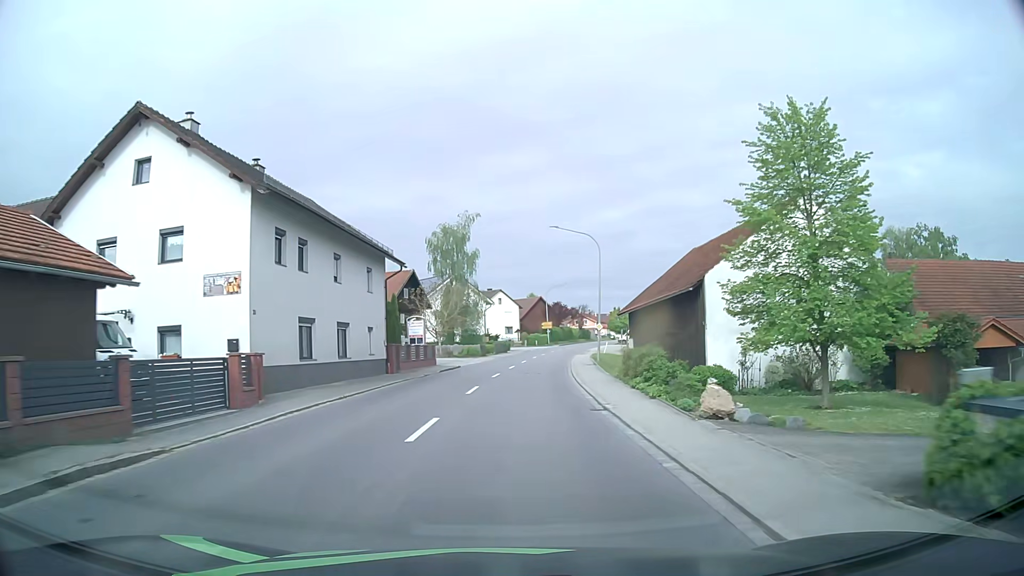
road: primary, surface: asphalt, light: Day
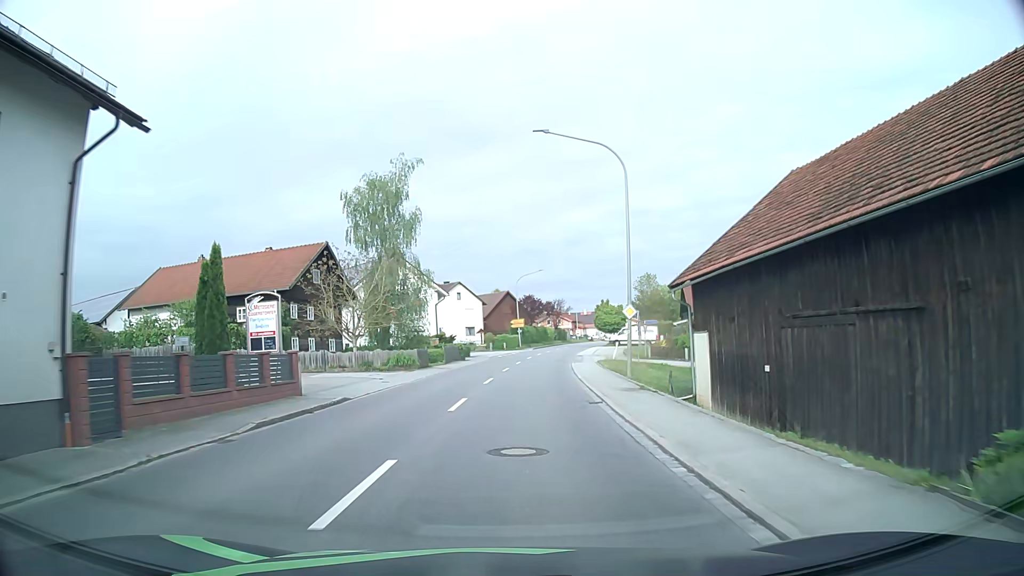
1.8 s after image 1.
(+0.5, +22.6) m; +3°
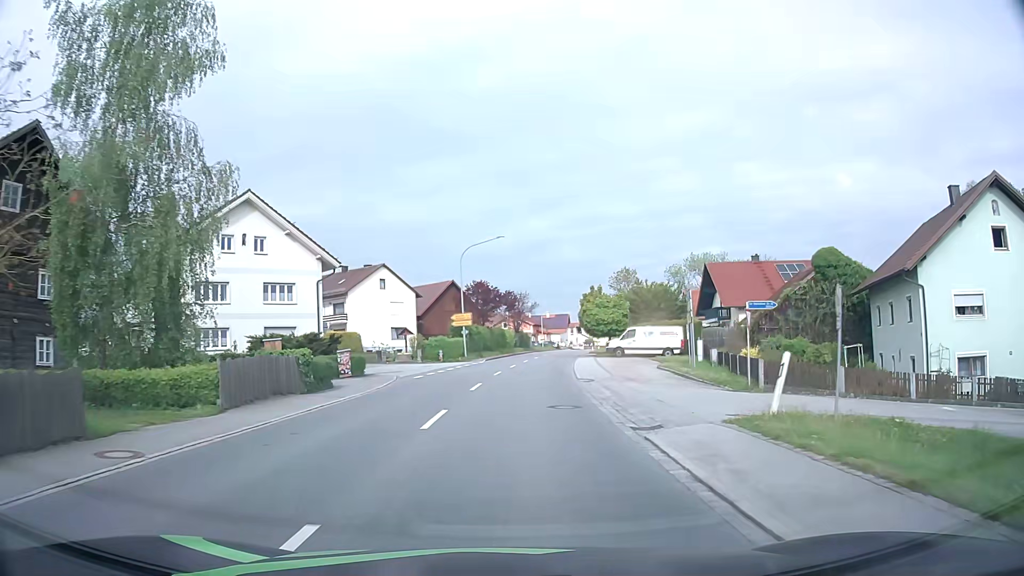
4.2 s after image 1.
(+1.1, +30.0) m; +4°
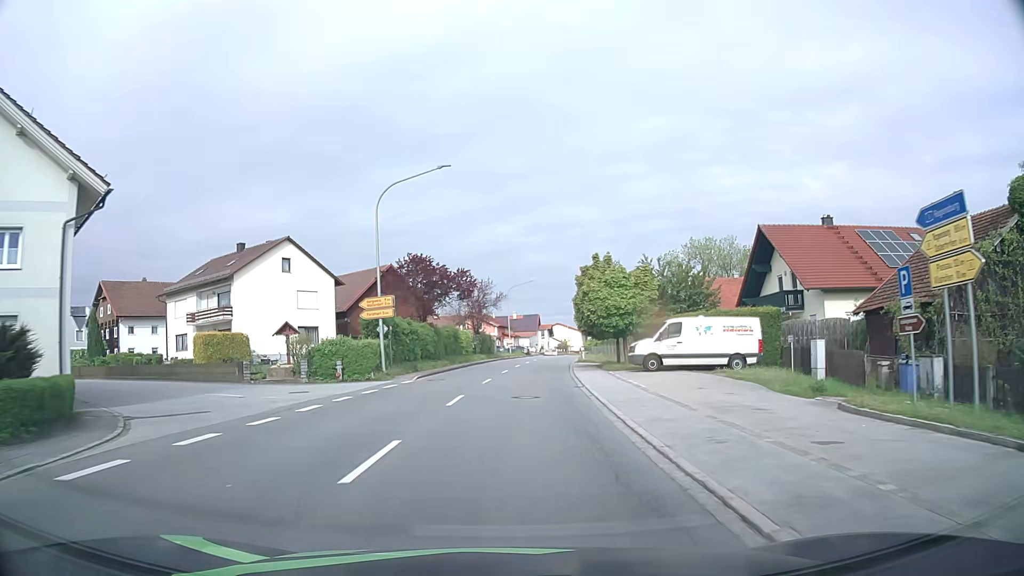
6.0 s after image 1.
(+0.7, +22.3) m; +3°
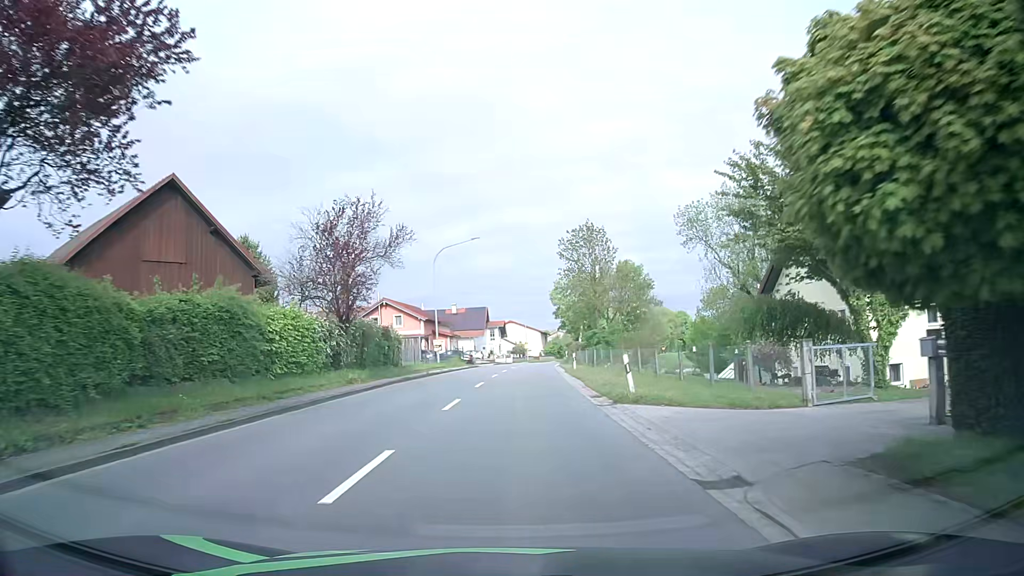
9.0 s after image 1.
(+1.3, +36.9) m; +4°
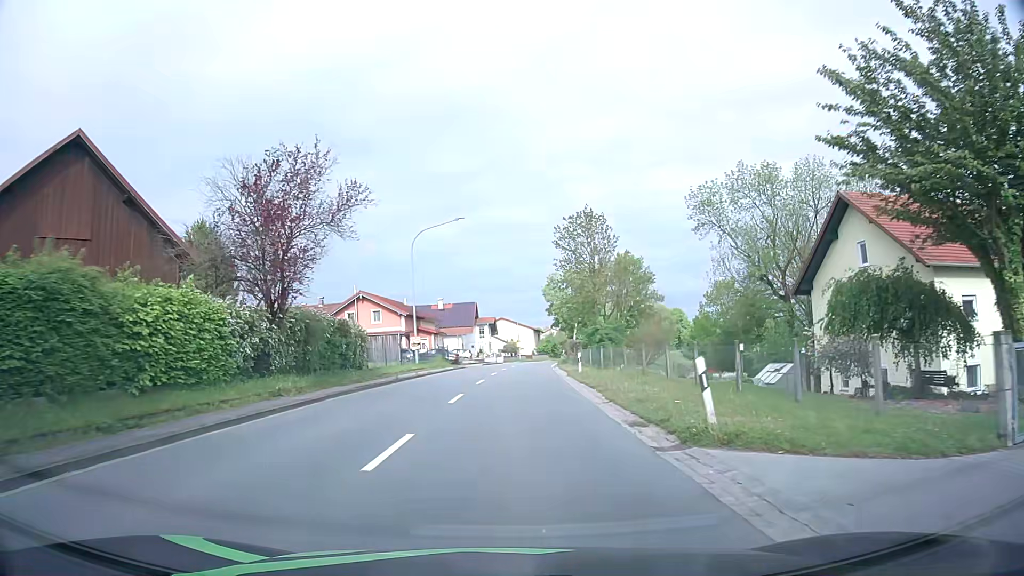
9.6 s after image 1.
(0.0, +7.4) m; 0°
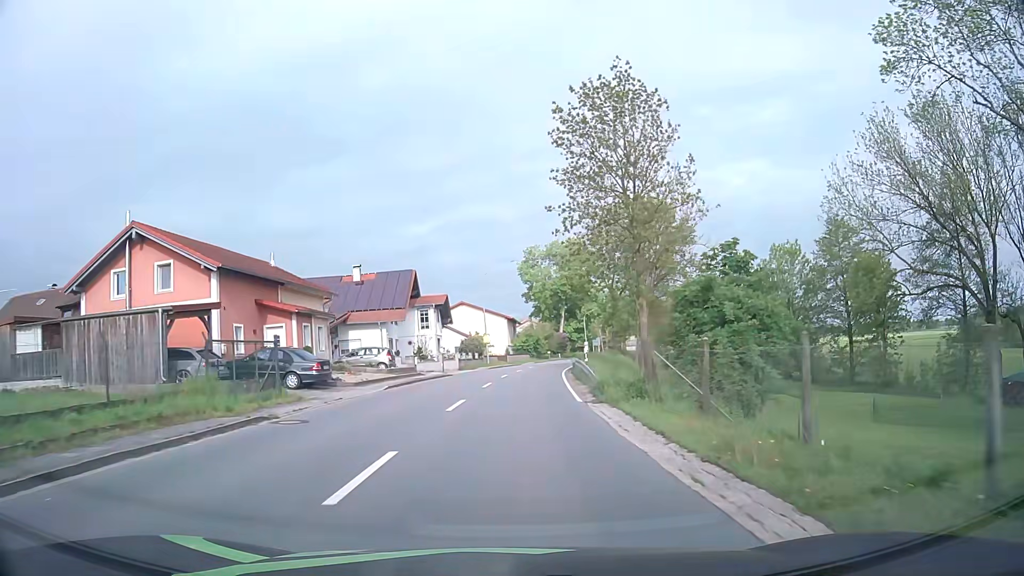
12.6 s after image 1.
(+1.4, +37.7) m; +3°
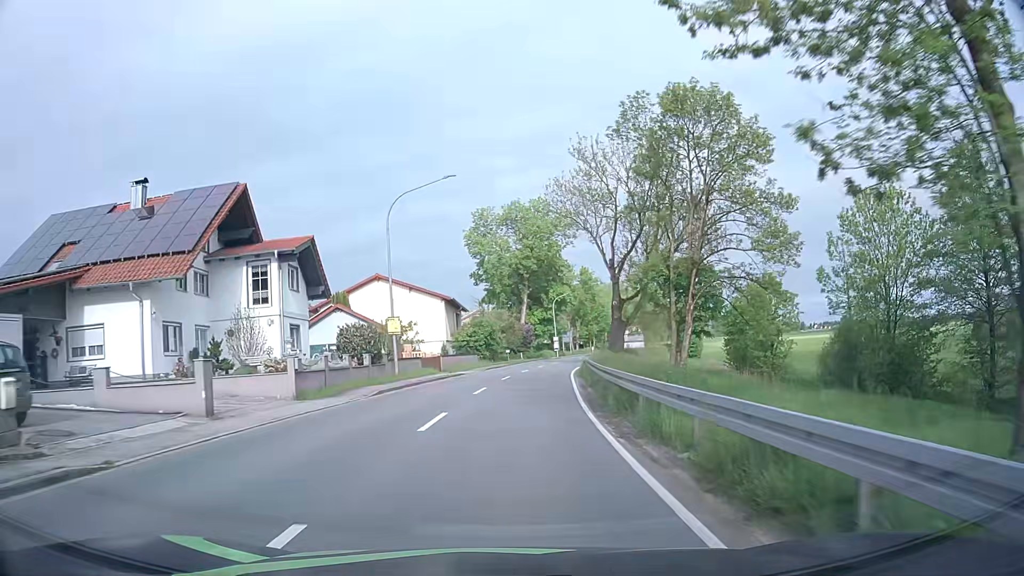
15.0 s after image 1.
(+1.0, +30.8) m; +4°
(0, +10) (+1, +20) (+1, +30) (+2, +40) (+4, +50) (+6, +60) (+8, +69) (+10, +79) (+13, +89) (+15, +98) m
